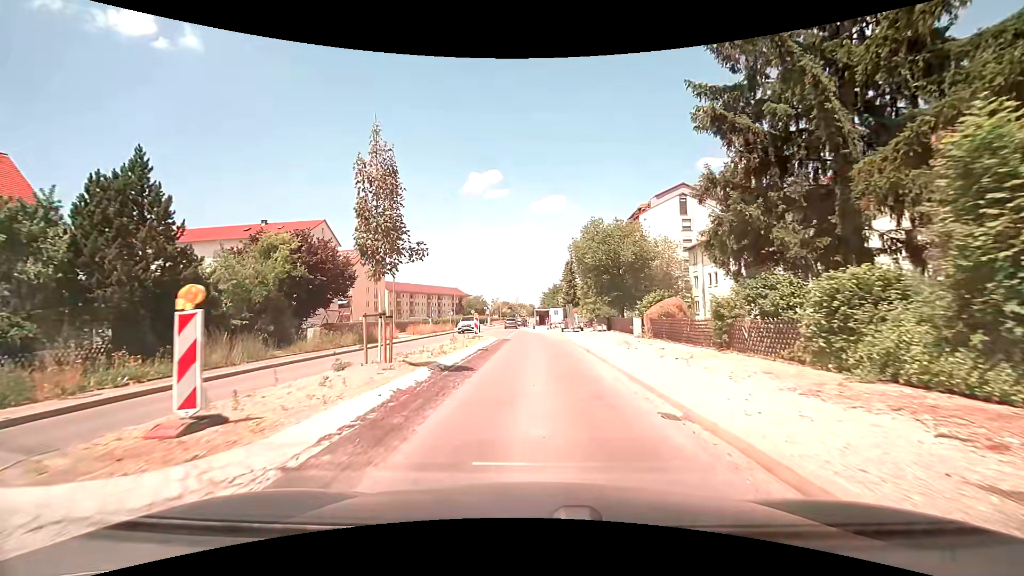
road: secondary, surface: asphalt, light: Day
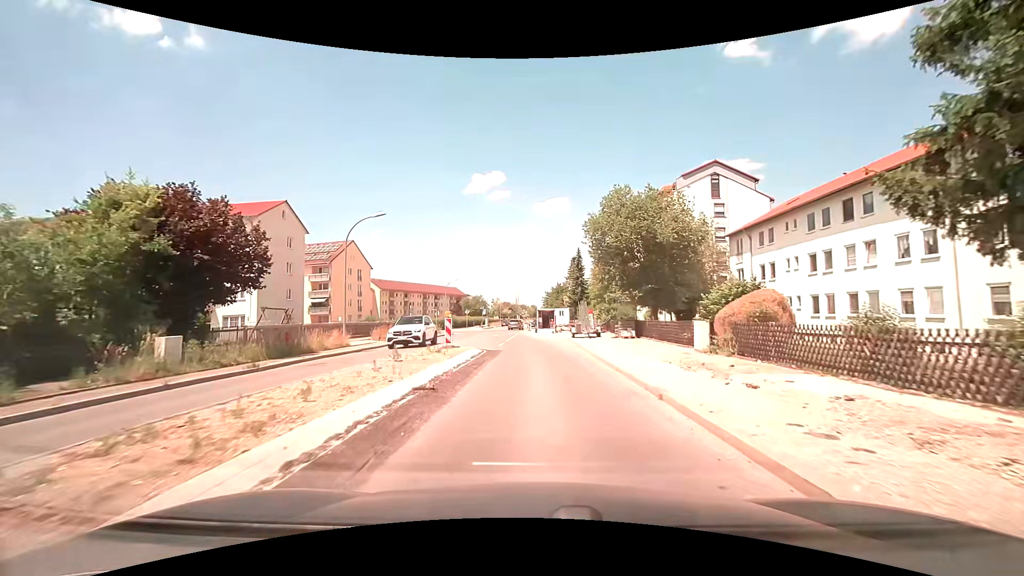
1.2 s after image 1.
(-0.1, +10.8) m; 0°
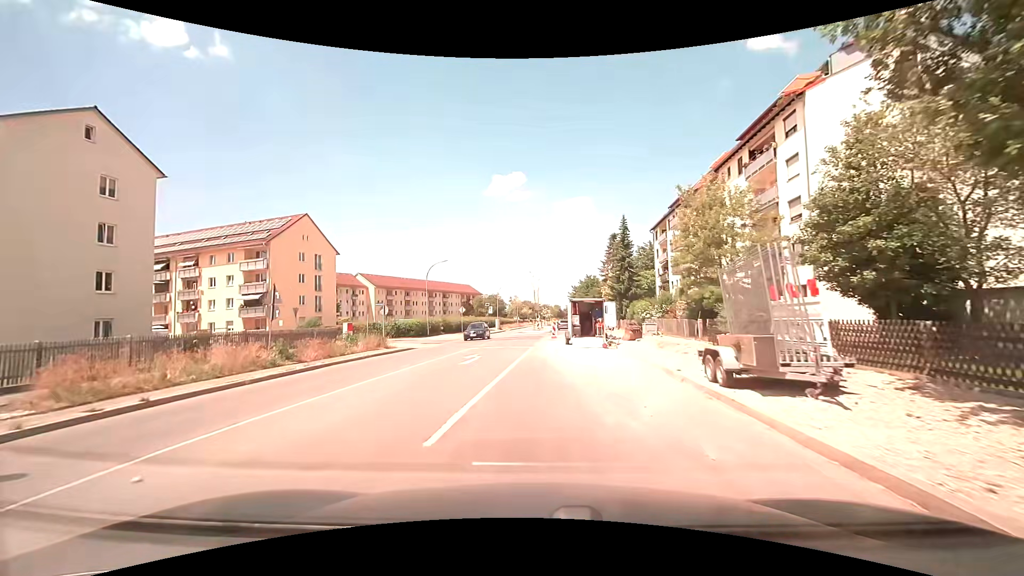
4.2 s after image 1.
(-0.4, +26.2) m; -3°
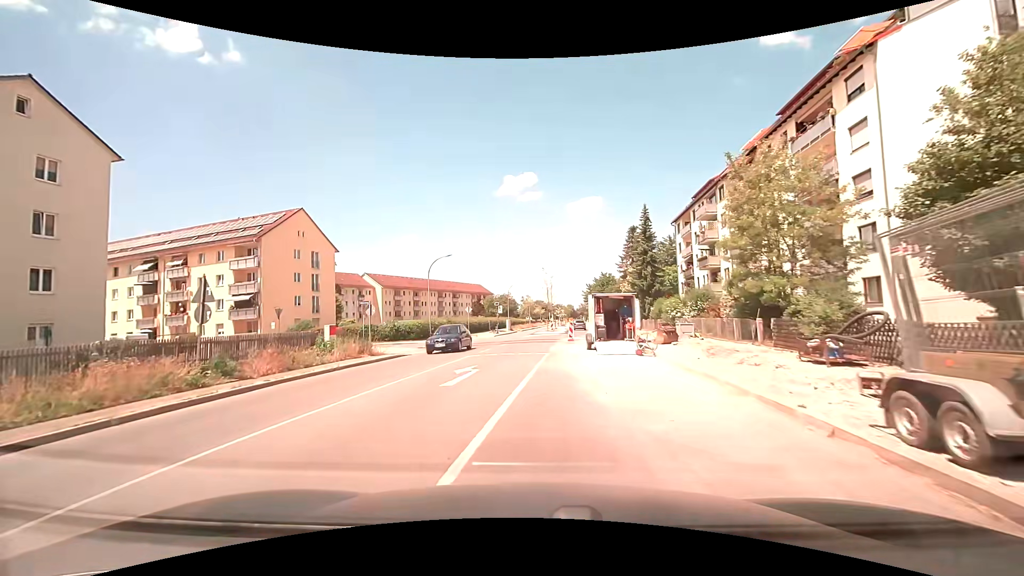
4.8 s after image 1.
(0.0, +5.0) m; -1°
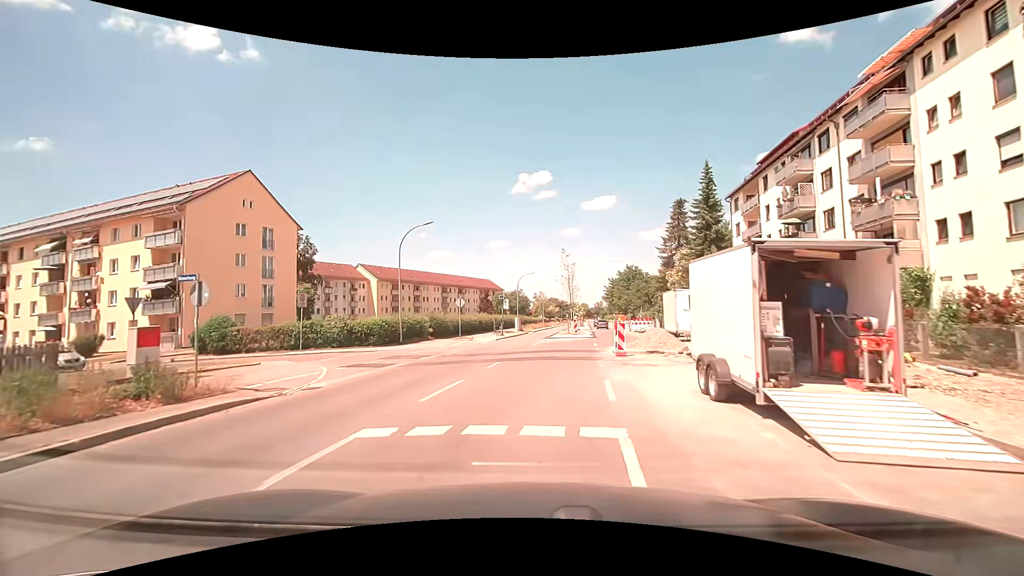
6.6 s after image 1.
(-0.3, +14.6) m; -1°
